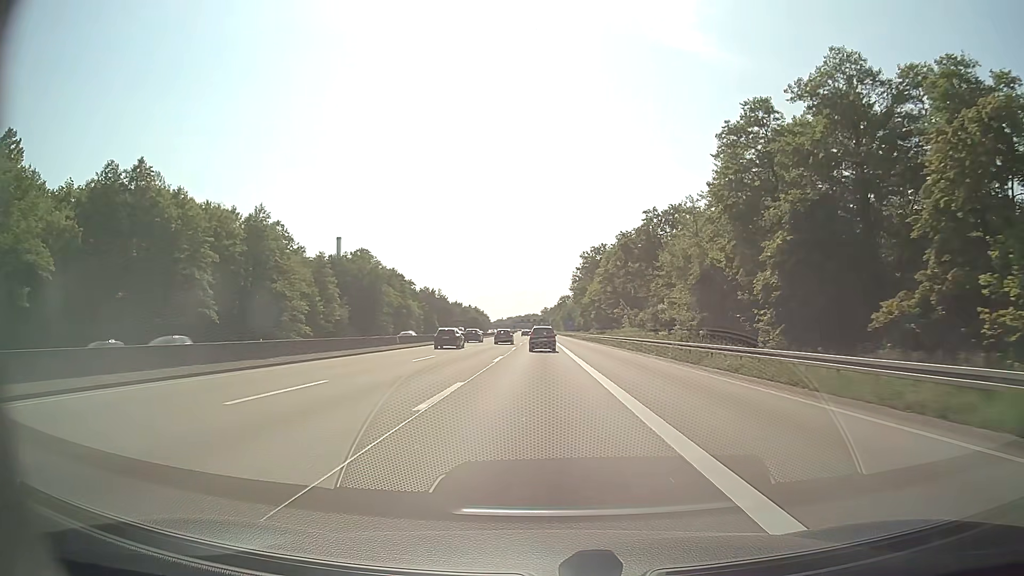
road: motorway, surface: asphalt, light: Day
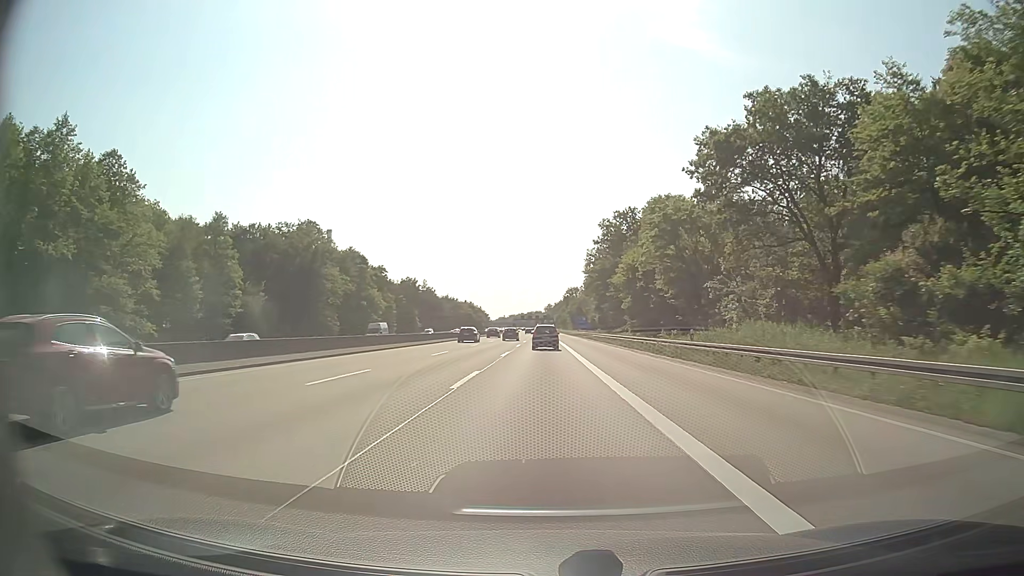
(-0.1, +50.0) m; 0°
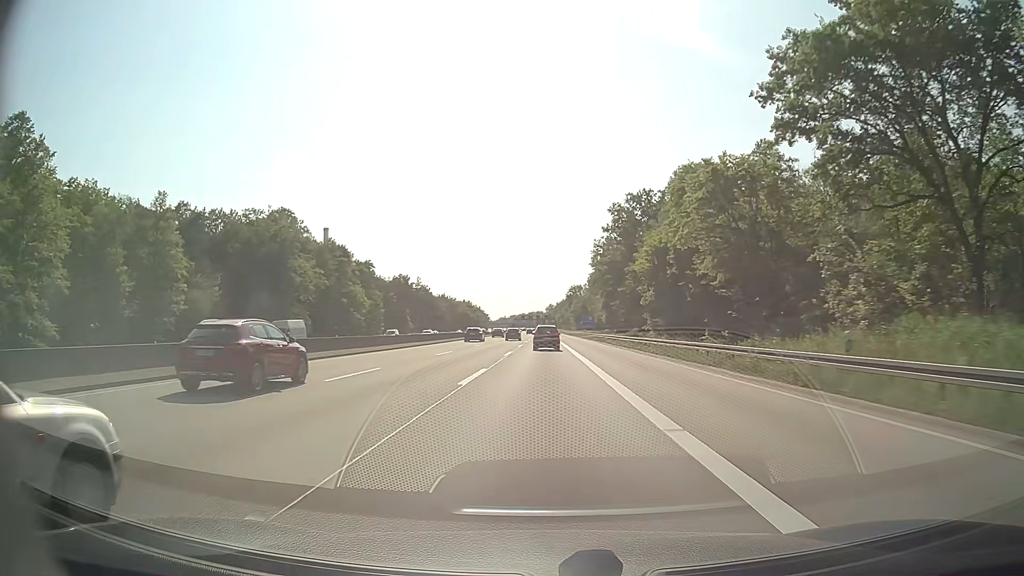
(0.0, +16.7) m; 0°
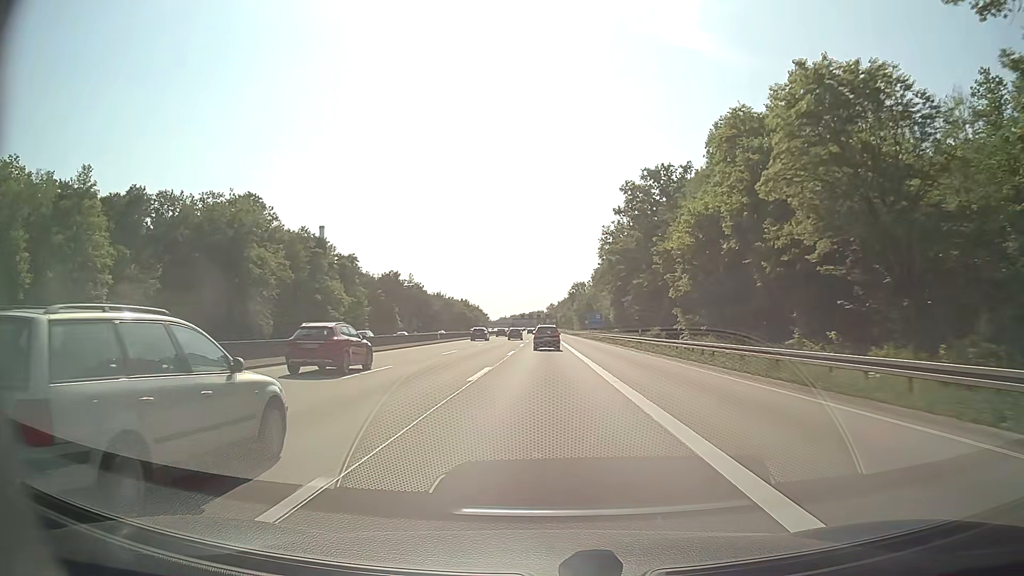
(0.0, +16.8) m; 0°
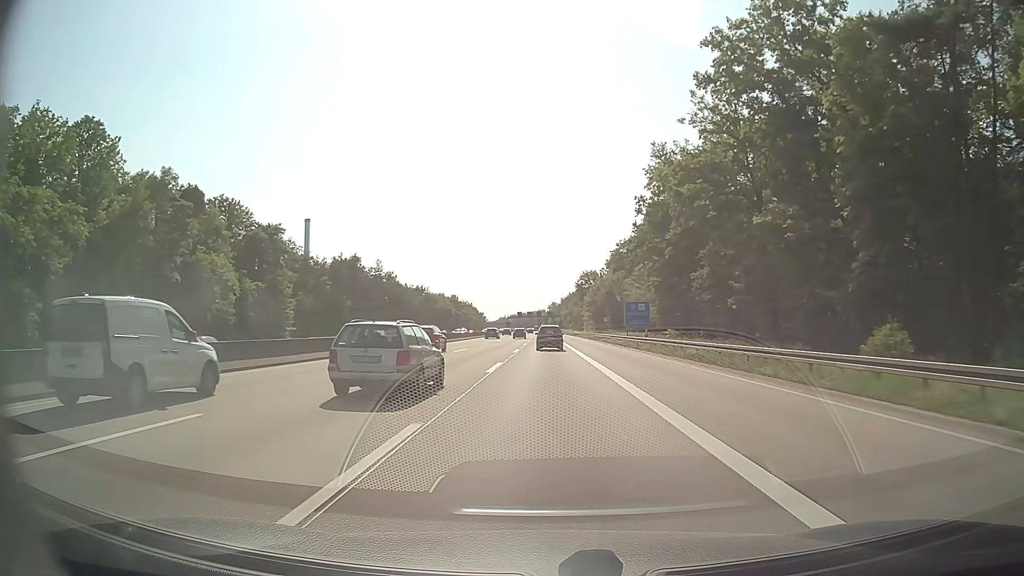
(0.0, +50.4) m; 0°
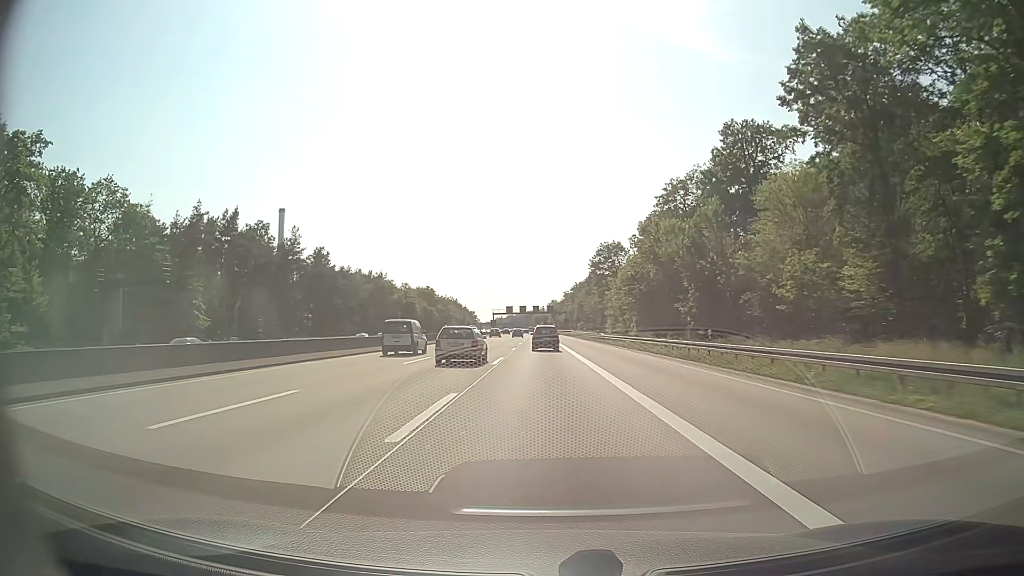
(+0.1, +67.4) m; 0°
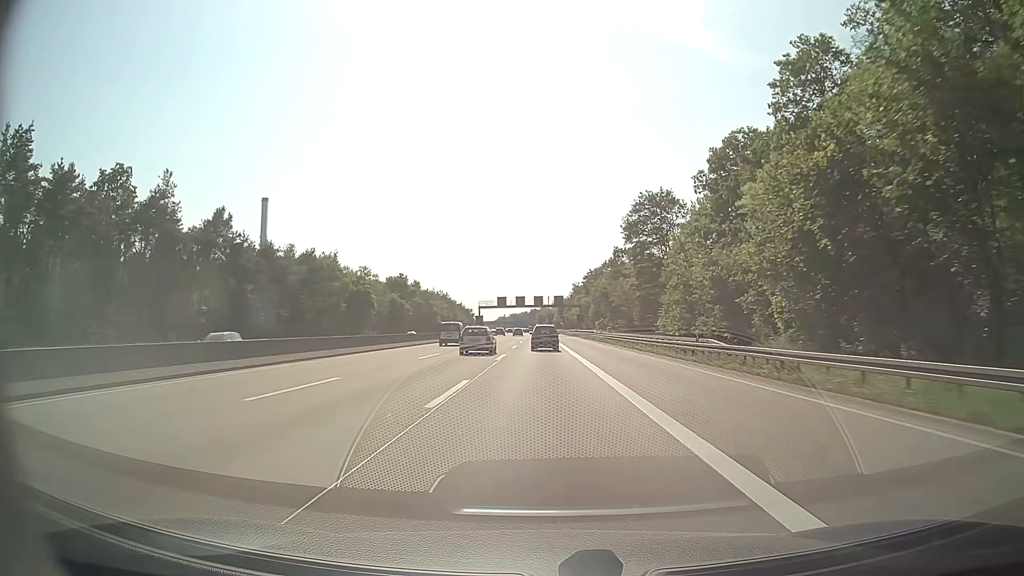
(-0.2, +50.4) m; 0°
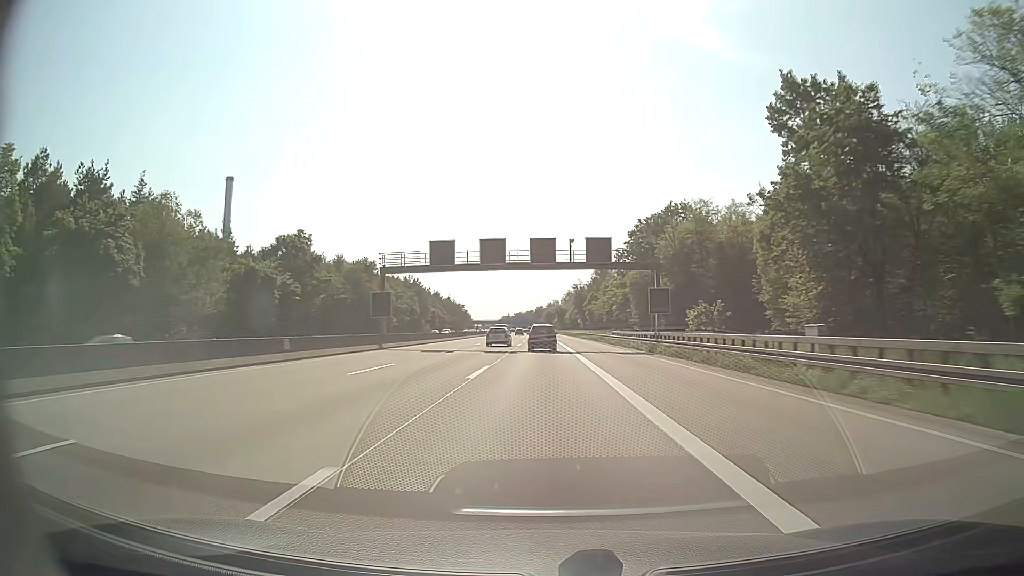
(-0.4, +83.5) m; -1°
(0, +10) (0, +20) (0, +30) (0, +40) (0, +50) (0, +60) (0, +70) (0, +80) (0, +90) (0, +100) m
